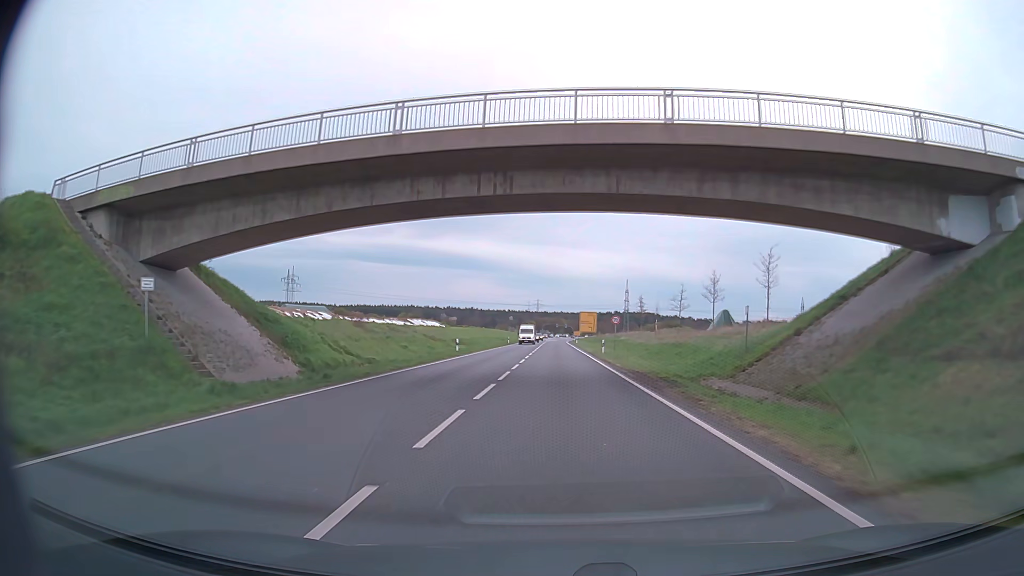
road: primary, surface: asphalt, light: Day
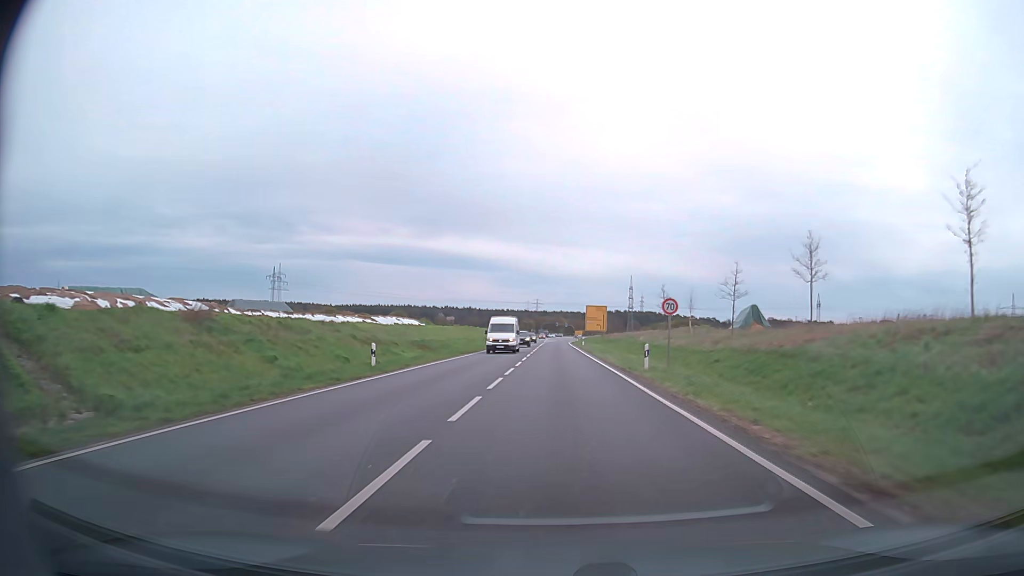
(0.0, +21.6) m; 0°
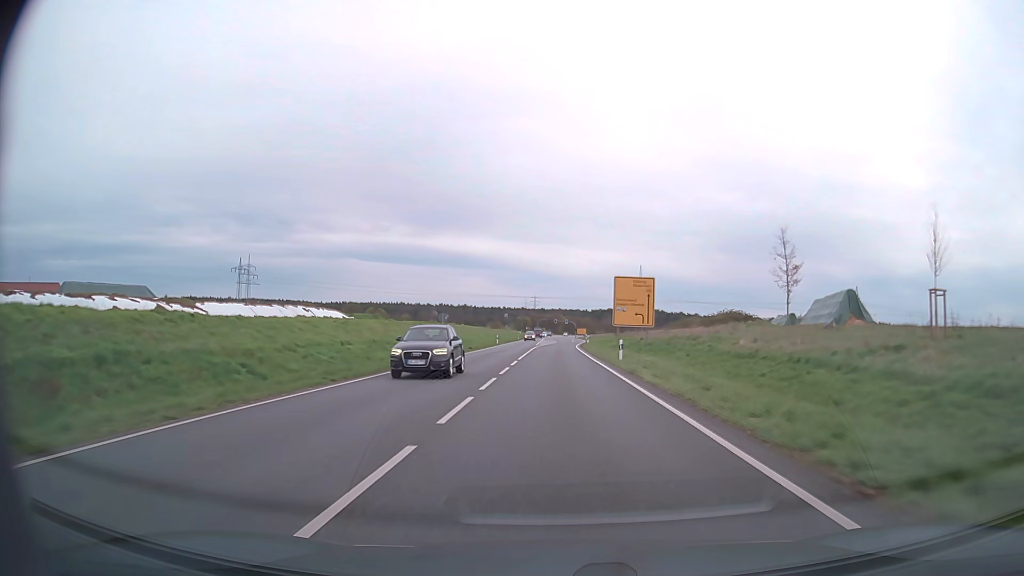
(0.0, +42.8) m; 0°
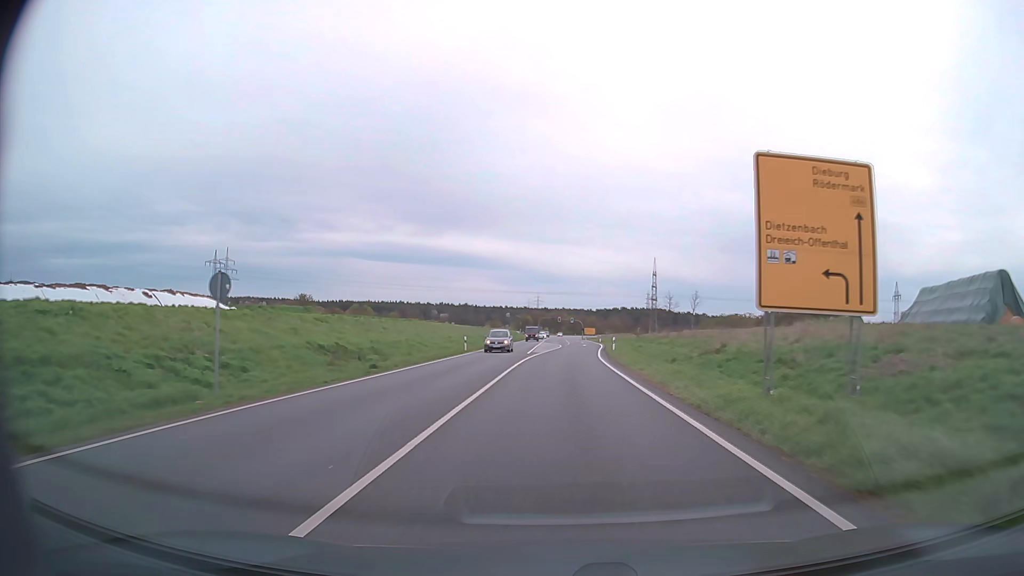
(0.0, +31.5) m; 0°
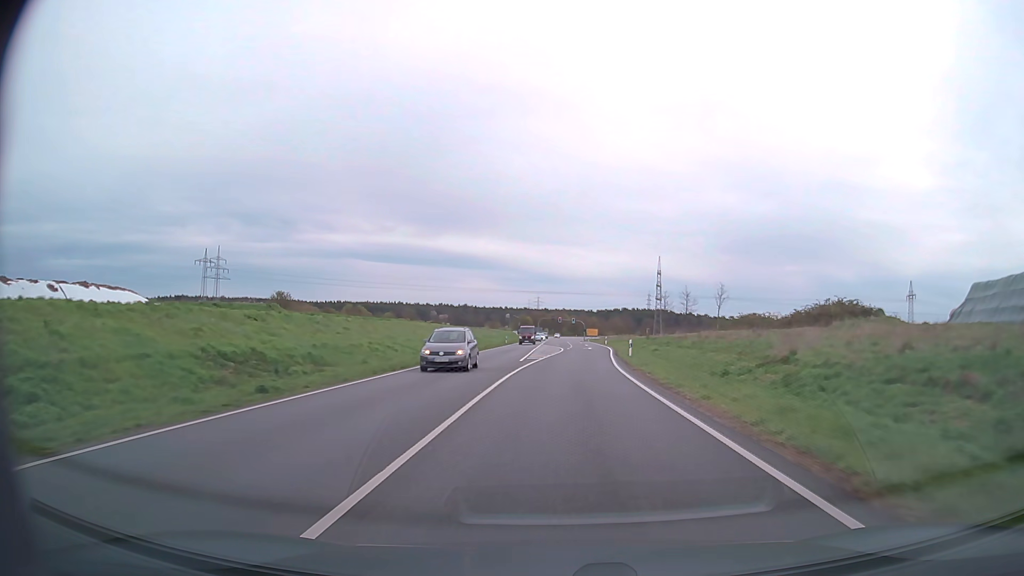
(0.0, +10.4) m; 0°
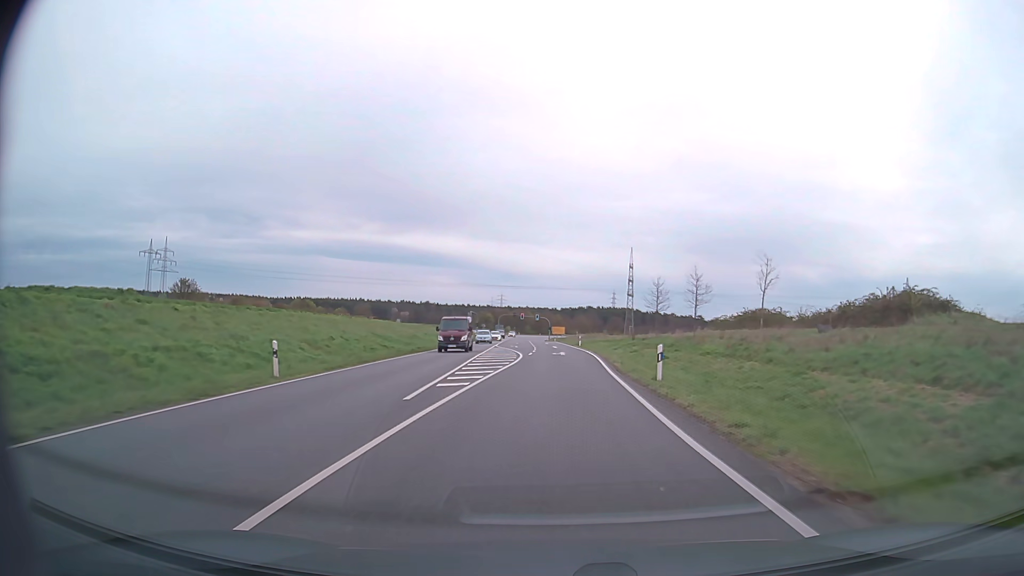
(+0.5, +20.6) m; +3°
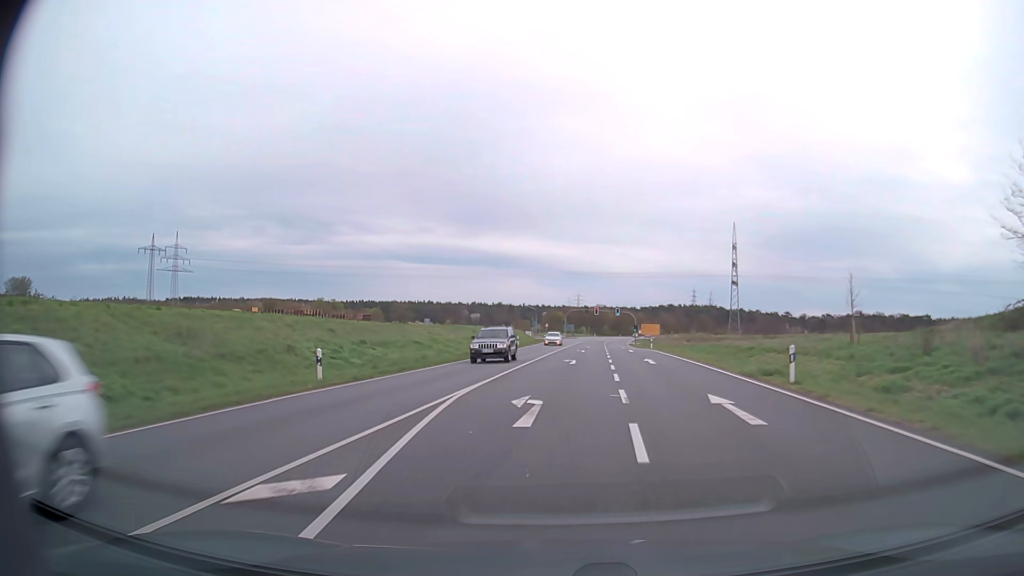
(-1.2, +50.3) m; -6°
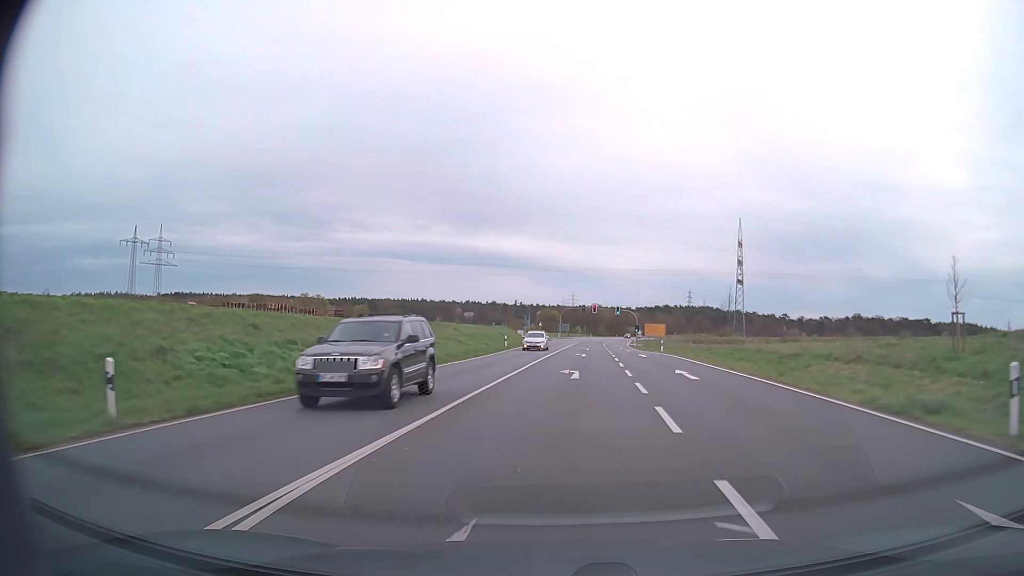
(0.0, +9.9) m; 0°
(0, +10) (0, +20) (+1, +30) (+2, +40) (+2, +50) (+3, +60) (+4, +70) (+4, +80) (+5, +90) (+6, +100) m
